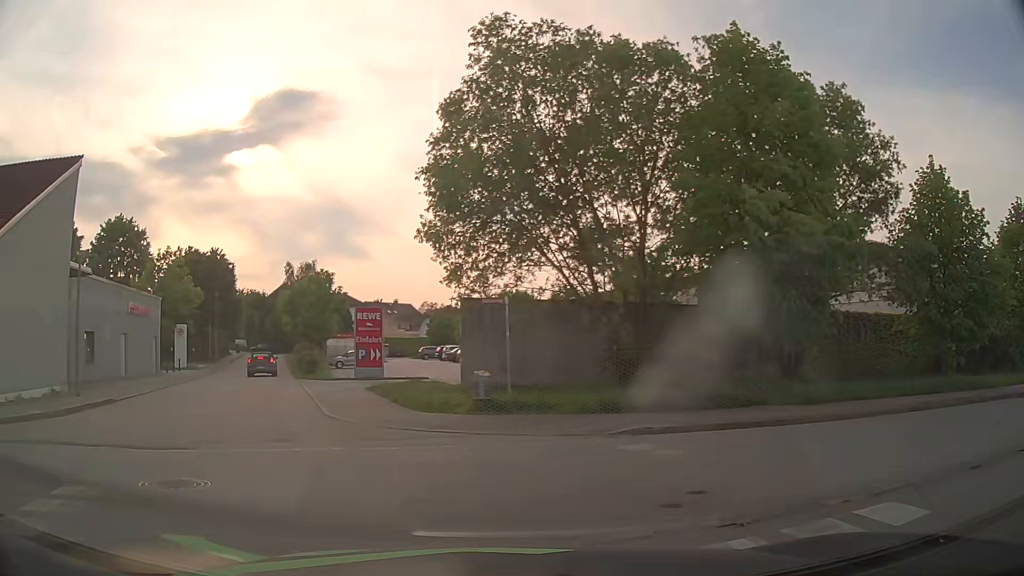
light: Day
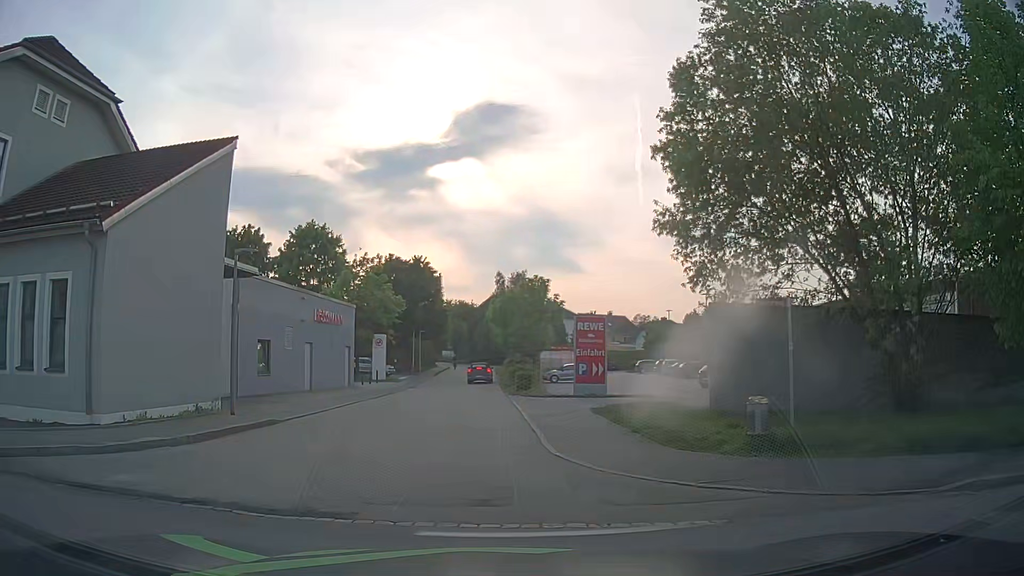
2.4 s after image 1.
(-0.5, +3.5) m; -17°
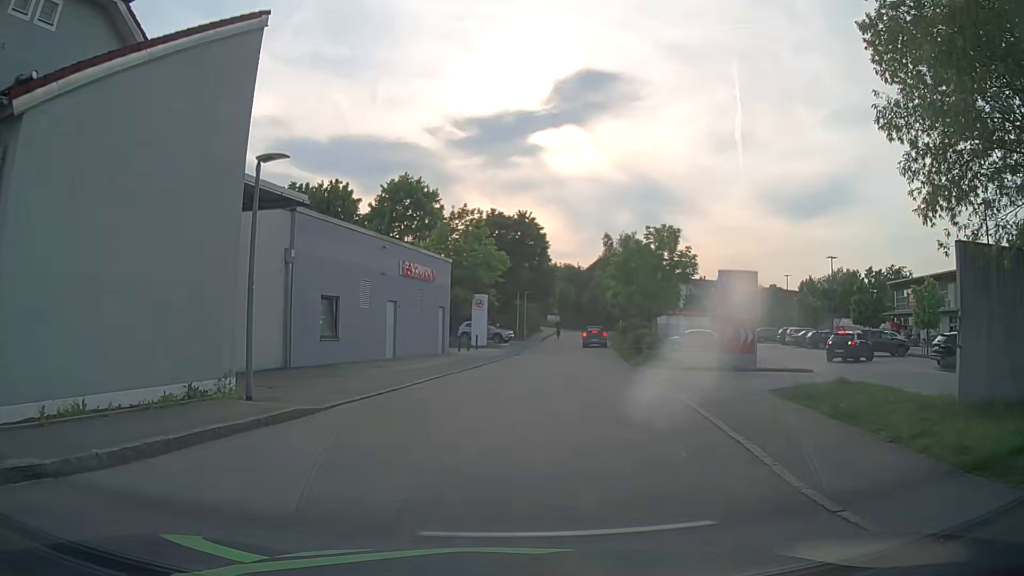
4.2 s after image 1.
(-0.7, +6.2) m; -10°
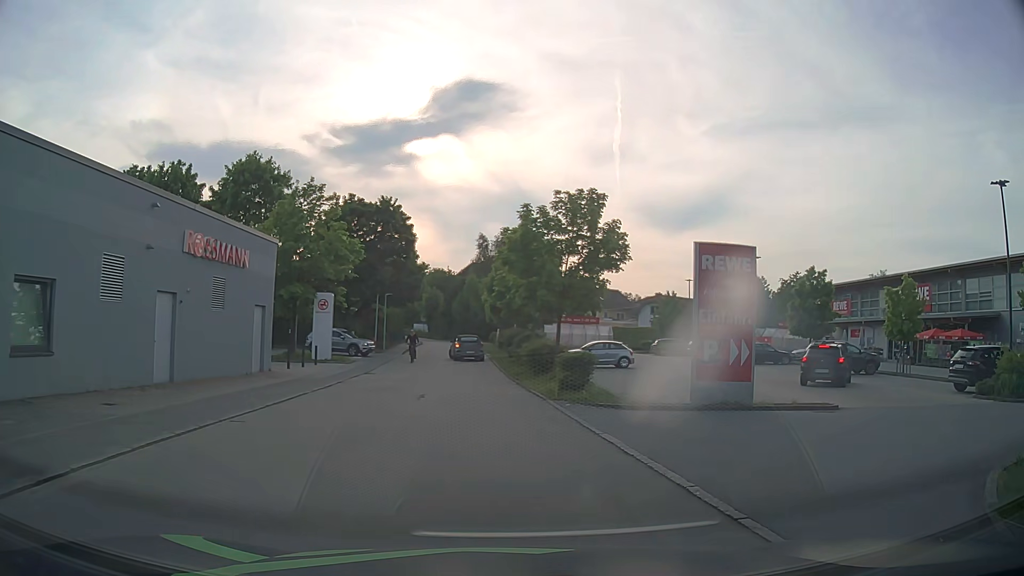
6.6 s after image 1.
(+0.7, +10.3) m; +12°
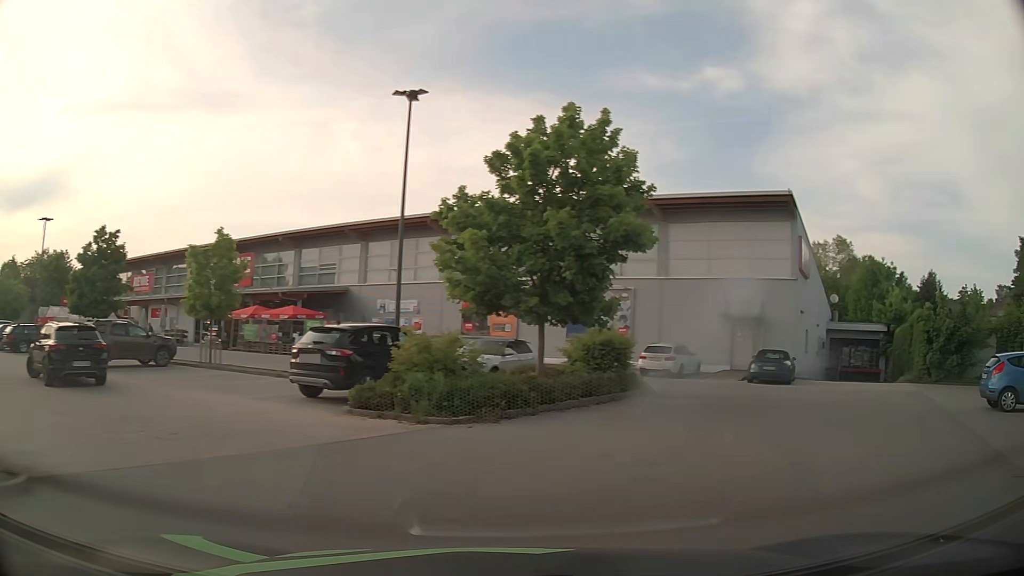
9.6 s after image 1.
(+4.3, +9.2) m; +60°
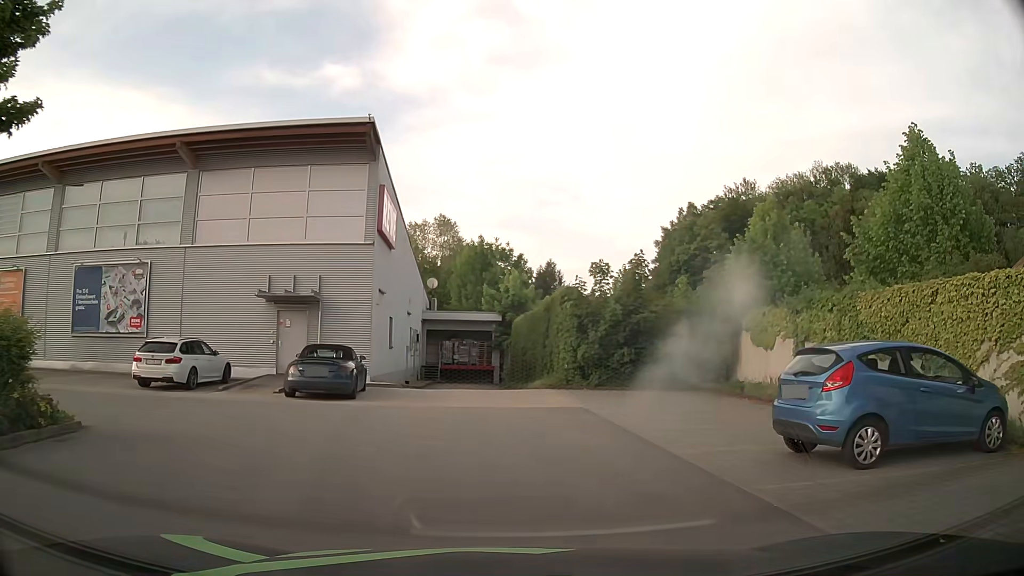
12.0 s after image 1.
(+3.9, +9.4) m; +33°
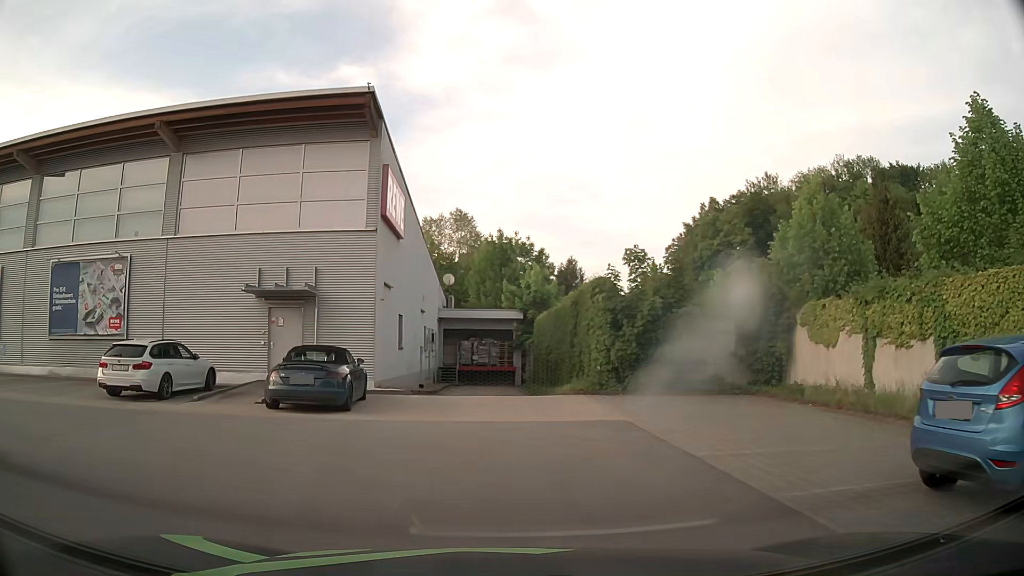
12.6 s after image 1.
(0.0, +2.8) m; -1°
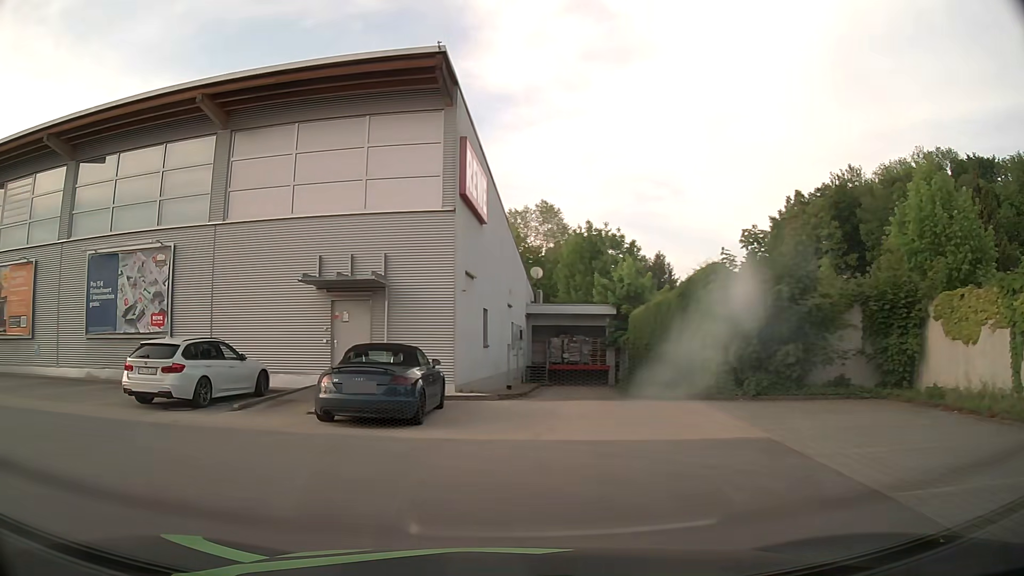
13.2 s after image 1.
(-0.1, +2.7) m; -8°
